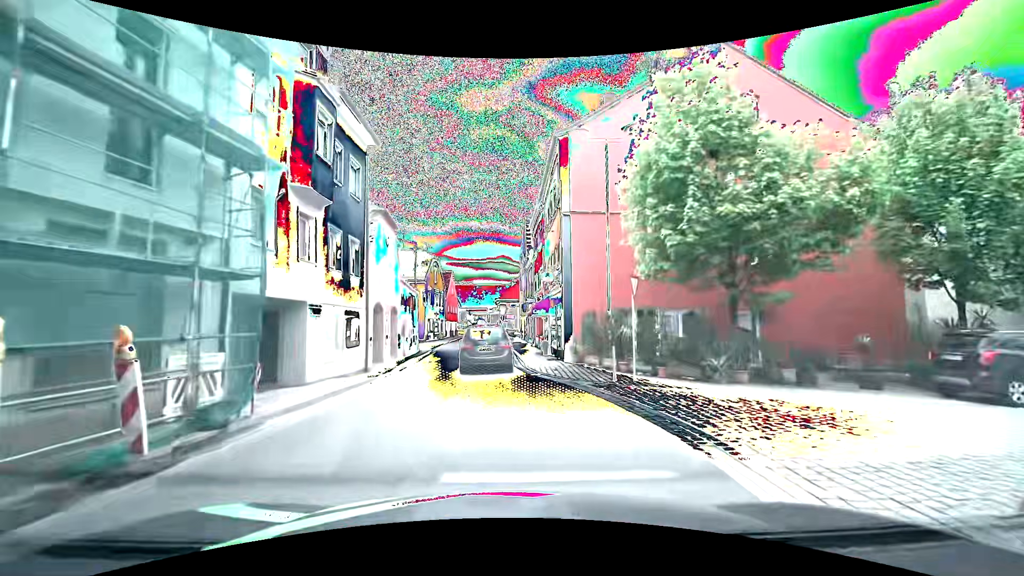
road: primary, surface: asphalt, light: Day
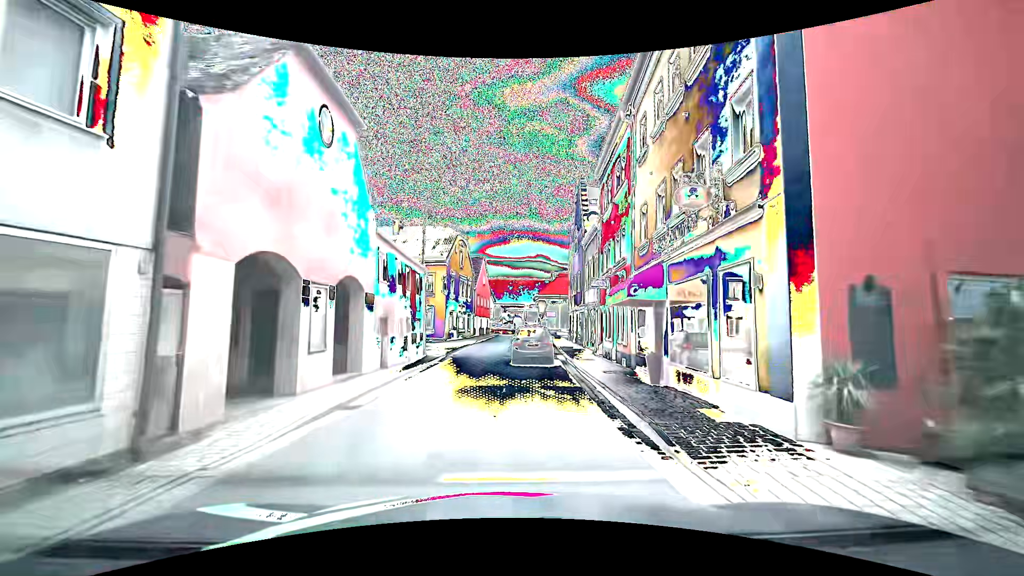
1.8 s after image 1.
(-0.5, +13.5) m; -4°
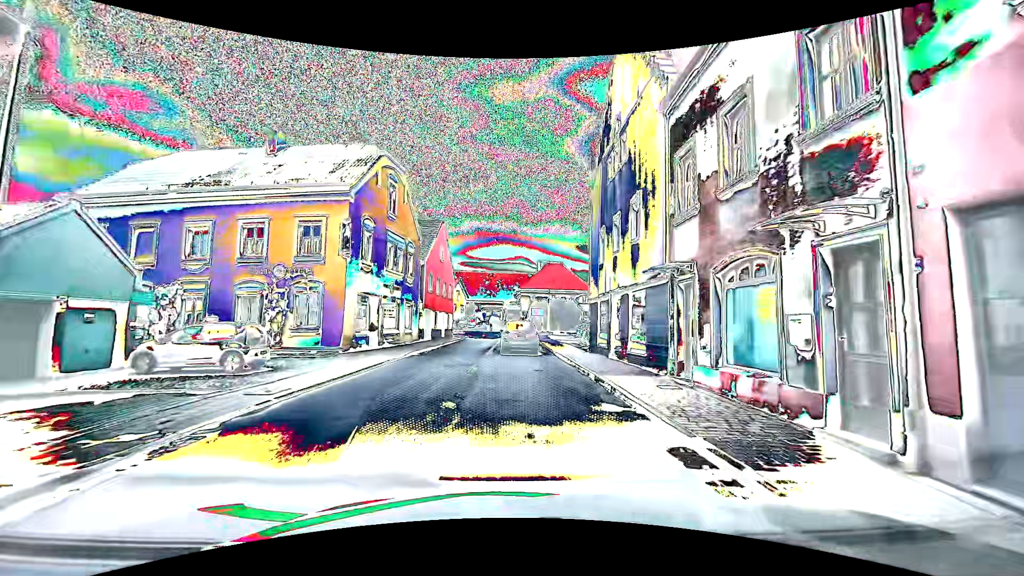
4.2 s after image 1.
(+0.4, +21.7) m; +1°
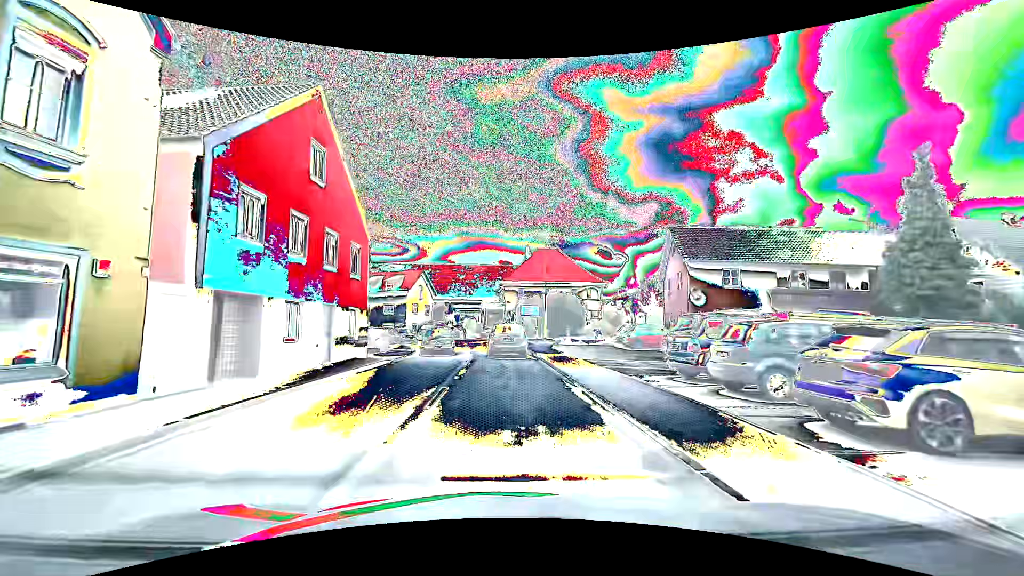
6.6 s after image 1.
(+0.8, +22.8) m; +4°
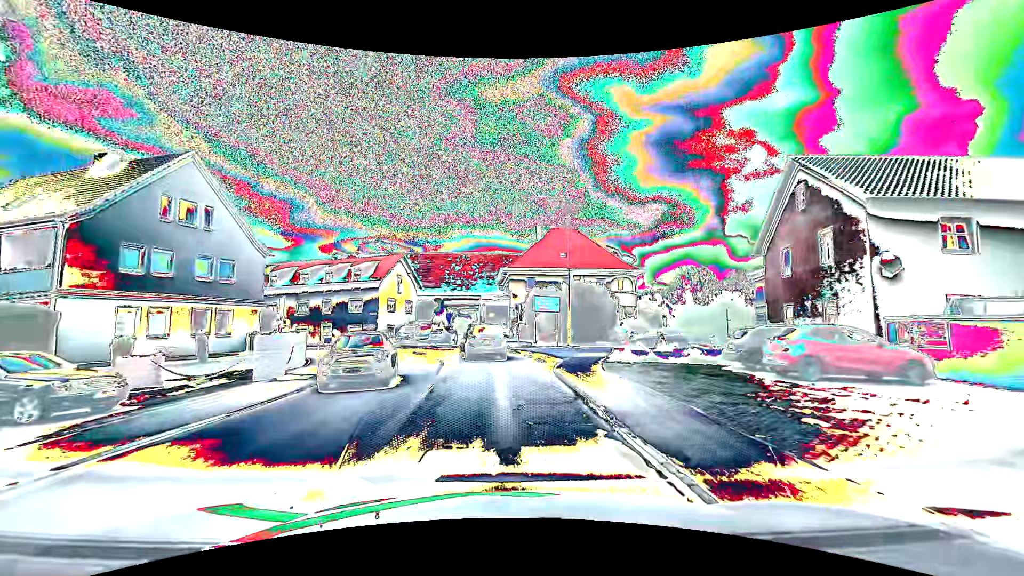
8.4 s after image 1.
(-0.3, +16.4) m; -1°
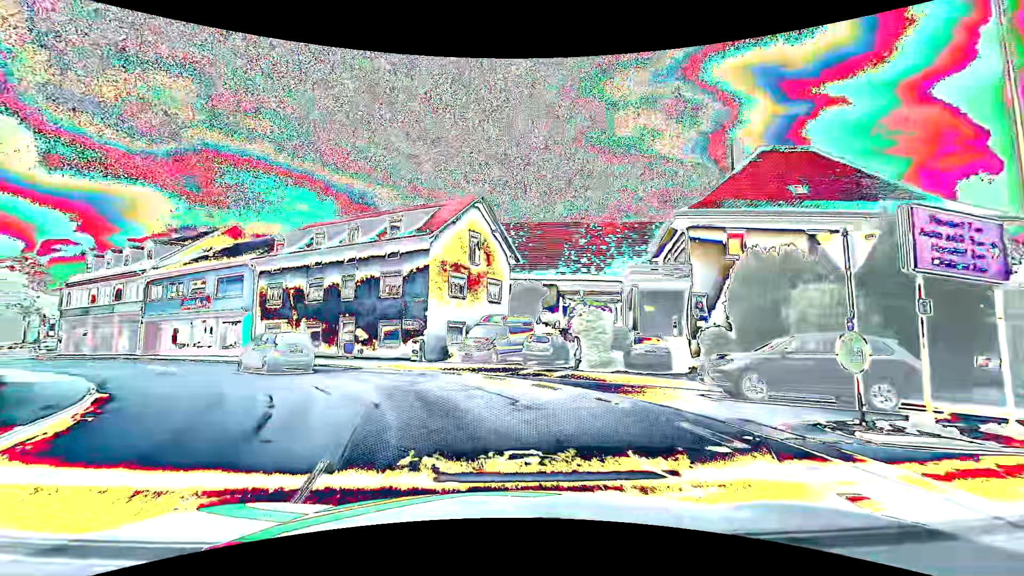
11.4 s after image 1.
(-2.0, +25.3) m; -14°
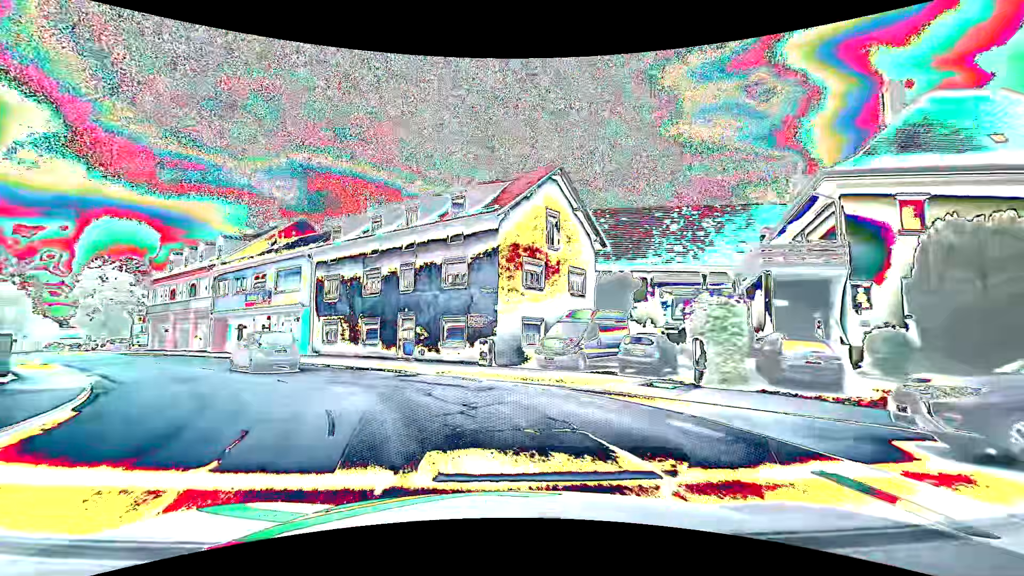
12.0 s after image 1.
(-0.3, +5.0) m; -7°
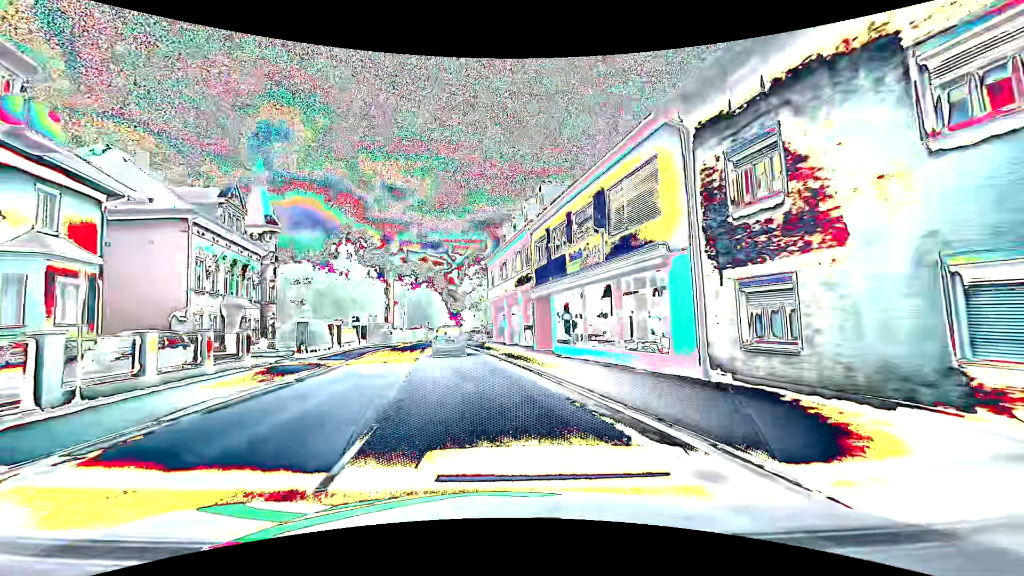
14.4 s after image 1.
(-7.1, +19.4) m; -40°
(-1, +10) (-2, +20) (-4, +30) (-6, +40) (-7, +50) (-8, +59) (-9, +69) (-9, +79) (-10, +89) (-10, +99) m
